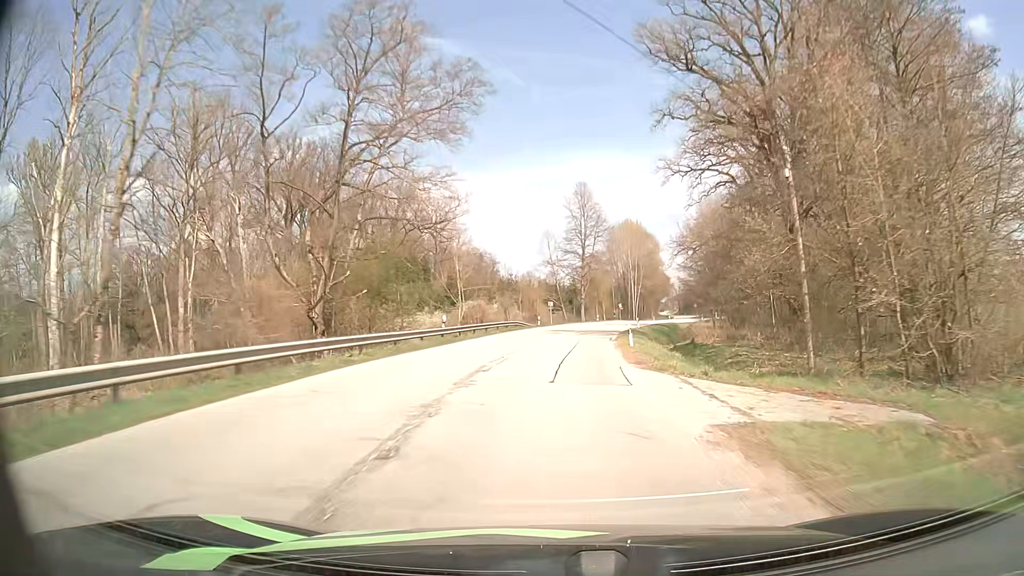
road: secondary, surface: asphalt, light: Day
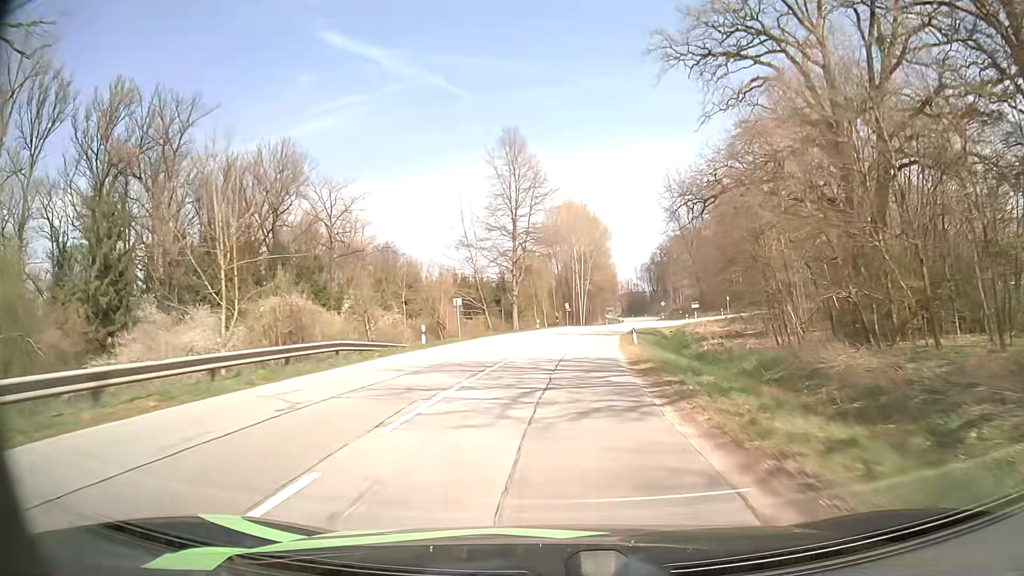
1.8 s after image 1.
(+1.7, +34.9) m; +6°
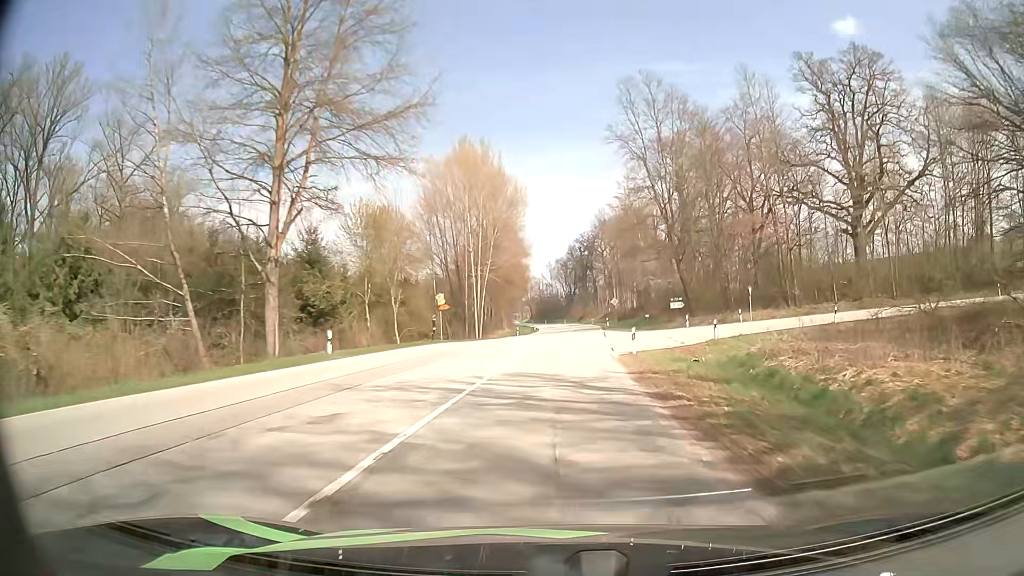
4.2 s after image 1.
(+3.1, +47.2) m; +8°
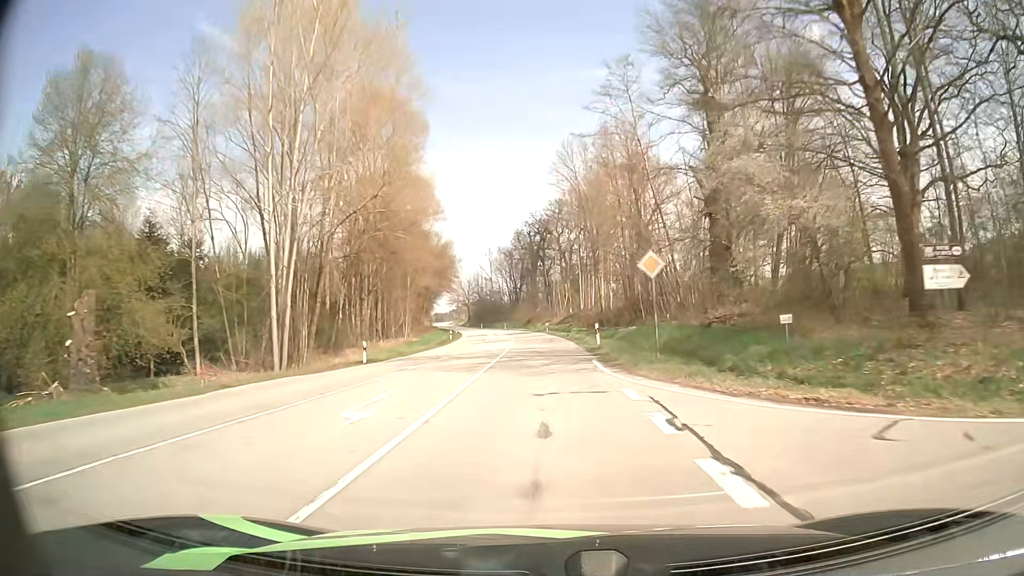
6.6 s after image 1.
(+2.4, +48.4) m; +5°
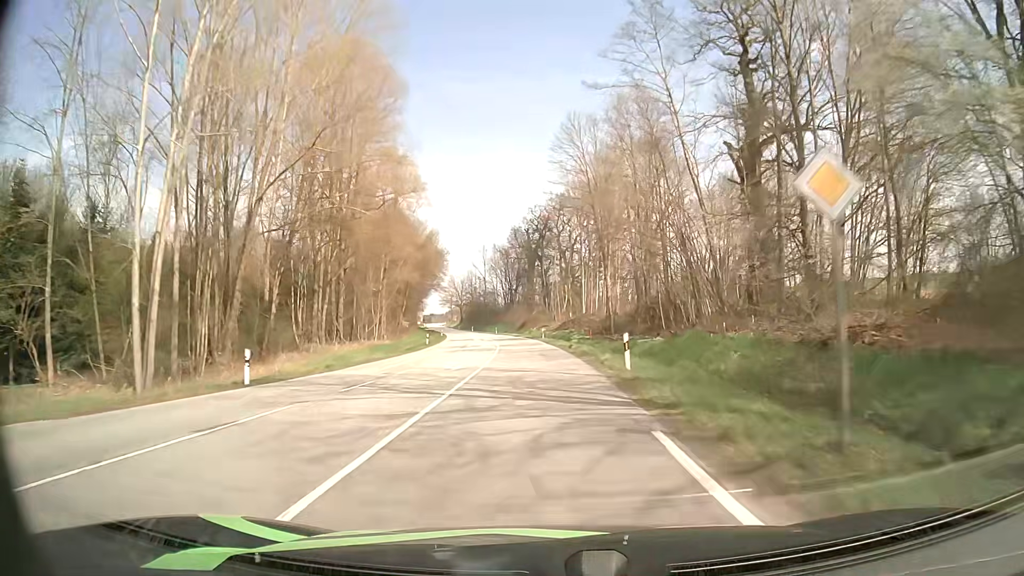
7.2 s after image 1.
(0.0, +12.2) m; 0°
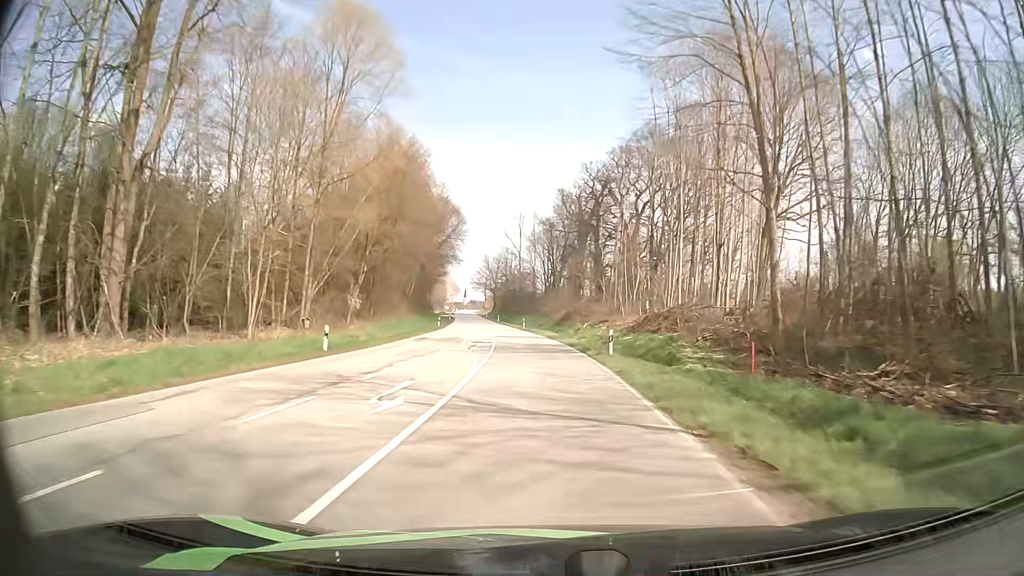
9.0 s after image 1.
(-0.9, +36.5) m; -3°
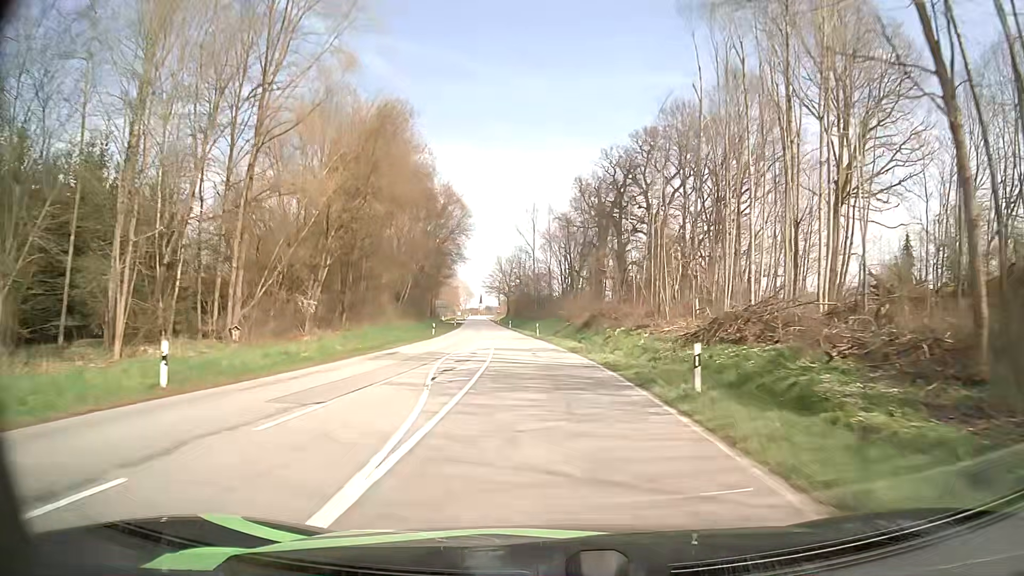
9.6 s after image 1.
(-0.1, +12.2) m; -1°
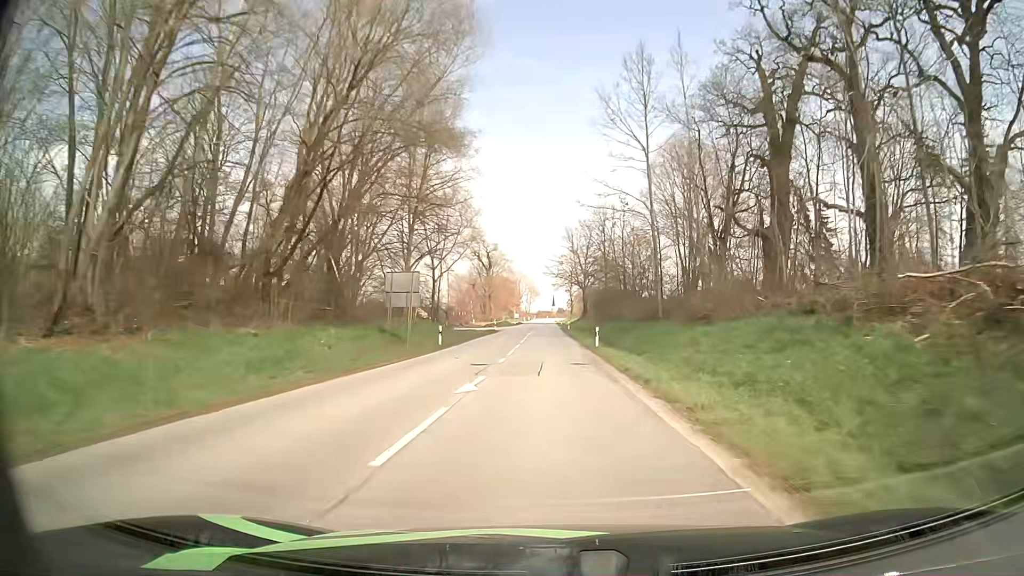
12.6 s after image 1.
(-4.4, +61.6) m; -7°
(0, +10) (0, +20) (0, +30) (0, +40) (0, +50) (0, +60) (0, +70) (0, +80) (0, +90) (0, +100) m
